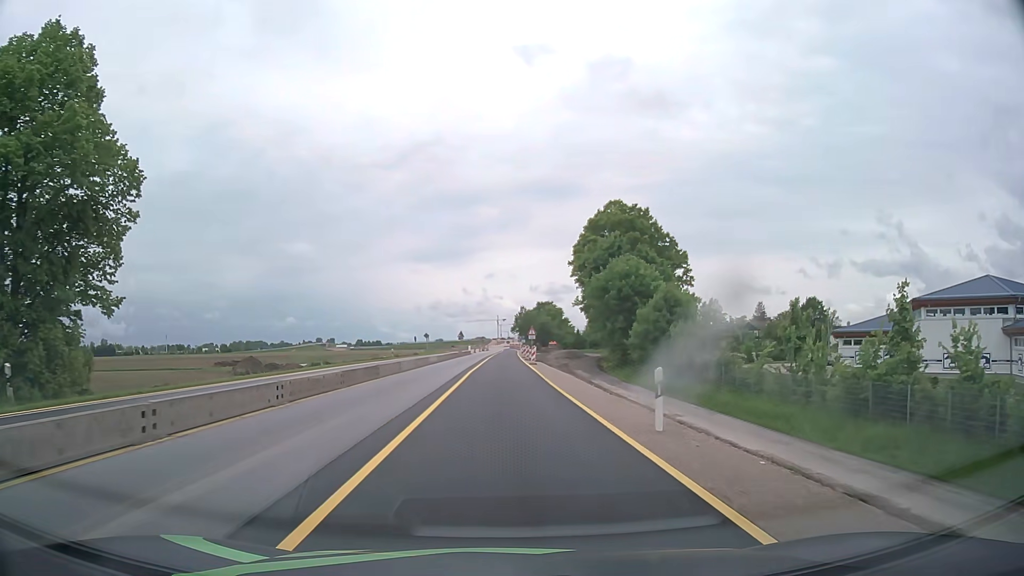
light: Day
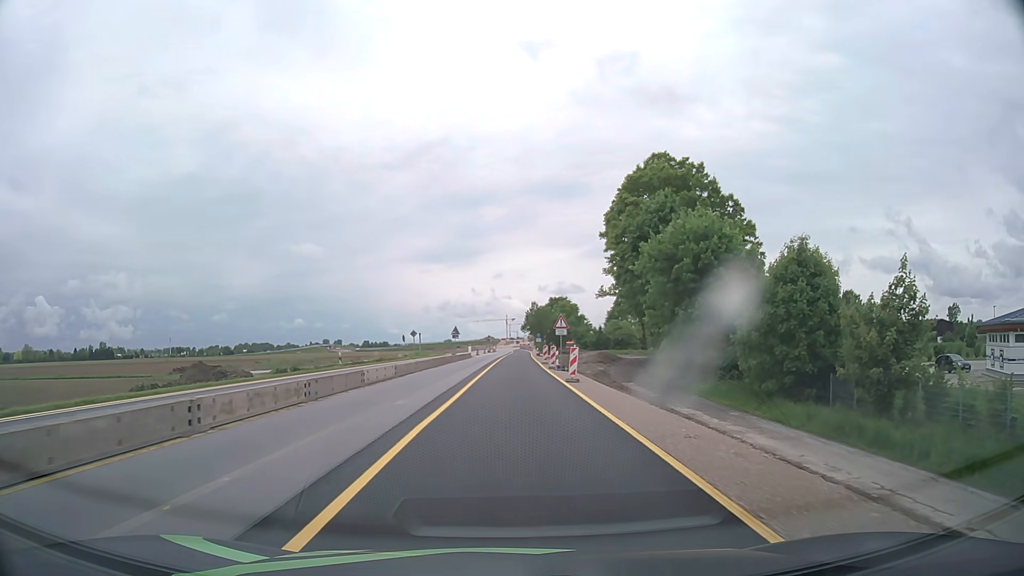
(-0.2, +22.9) m; -1°
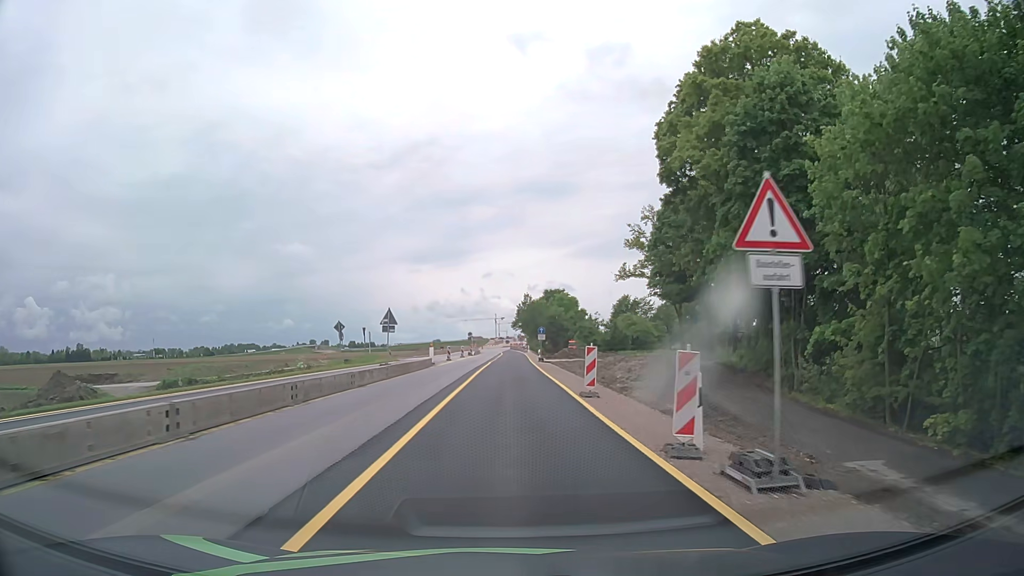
(+0.3, +30.6) m; +1°
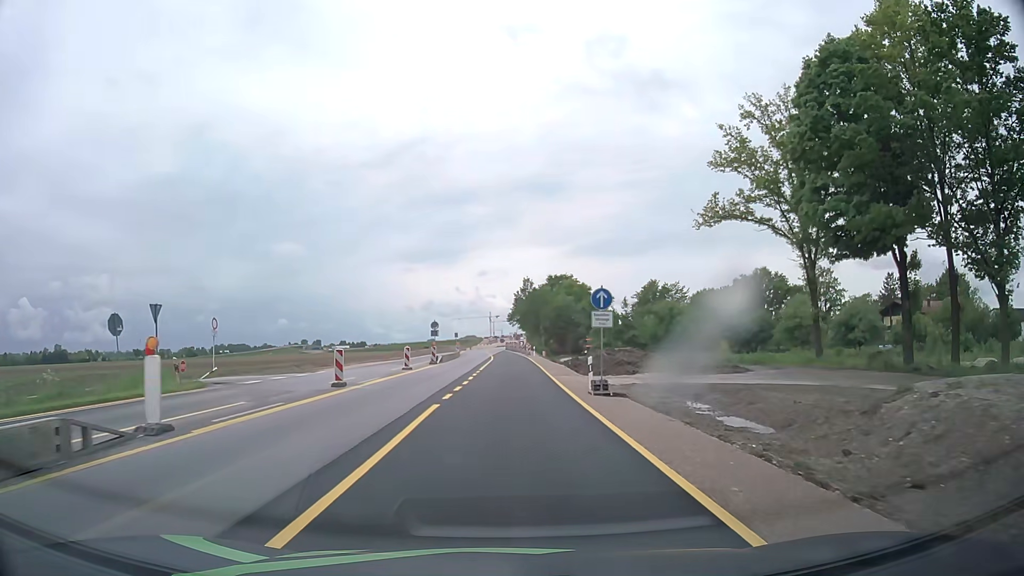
(+0.1, +38.2) m; 0°
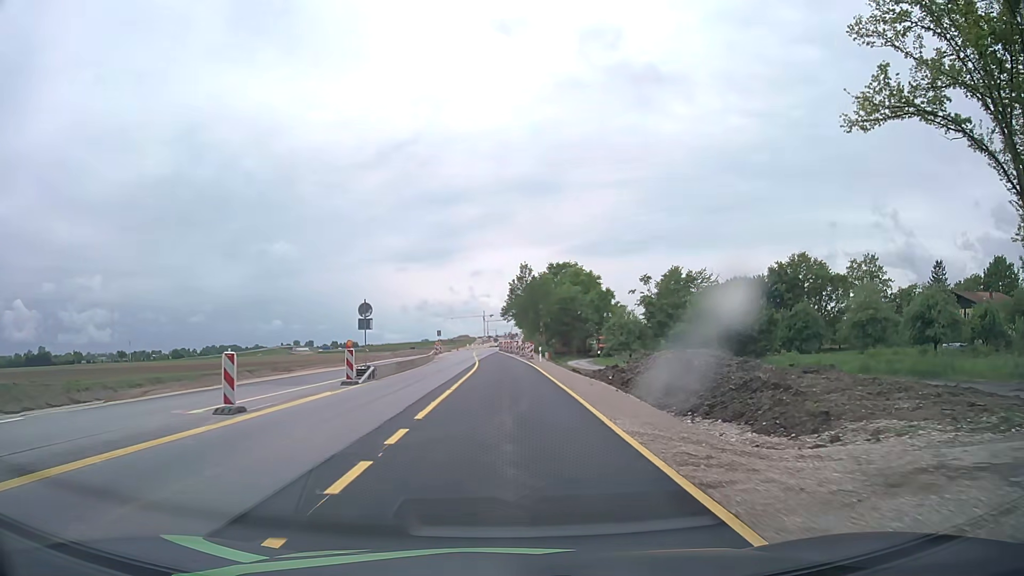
(+0.2, +23.0) m; +1°
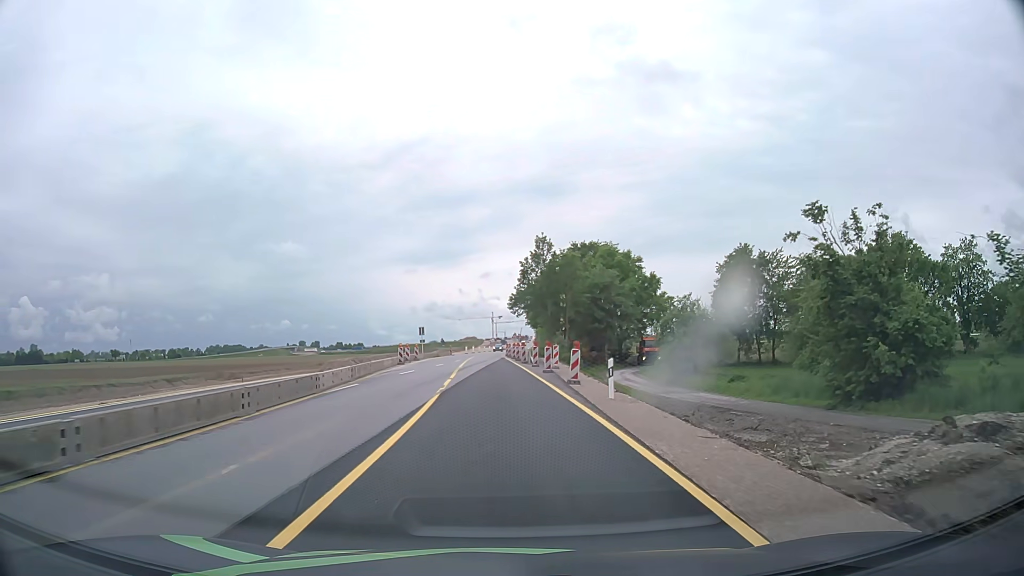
(-0.1, +30.6) m; -1°
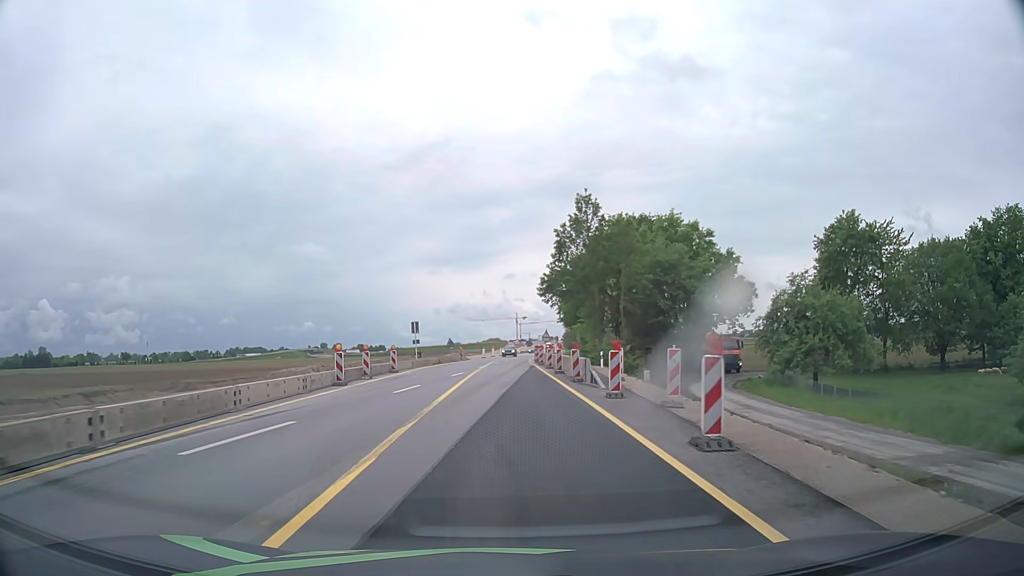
(-0.4, +22.9) m; -2°
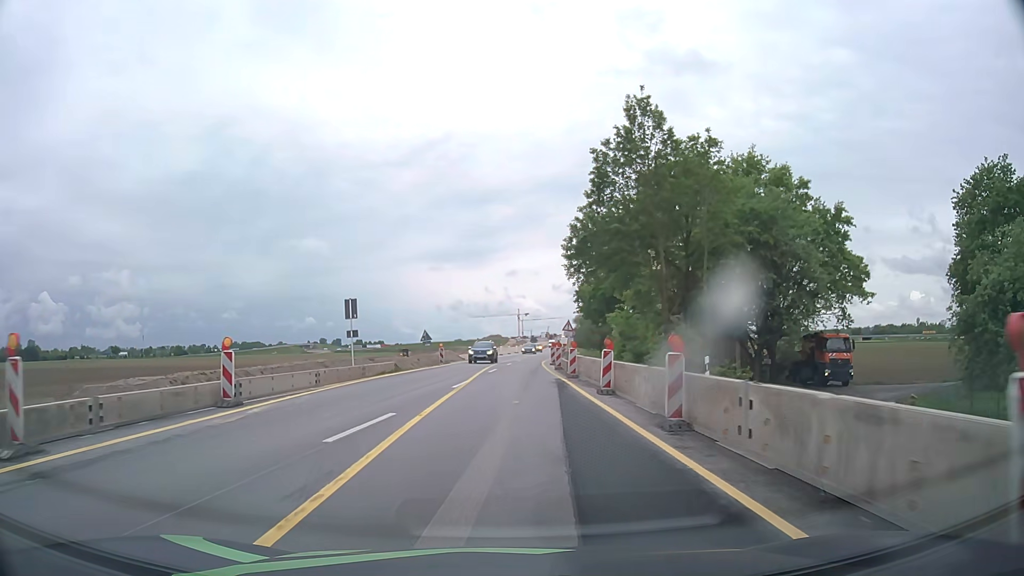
(-0.1, +22.8) m; 0°
(0, +10) (0, +20) (0, +30) (+1, +40) (+1, +50) (+2, +60) (+3, +70) (+4, +80) (+5, +90) (+6, +100) m
